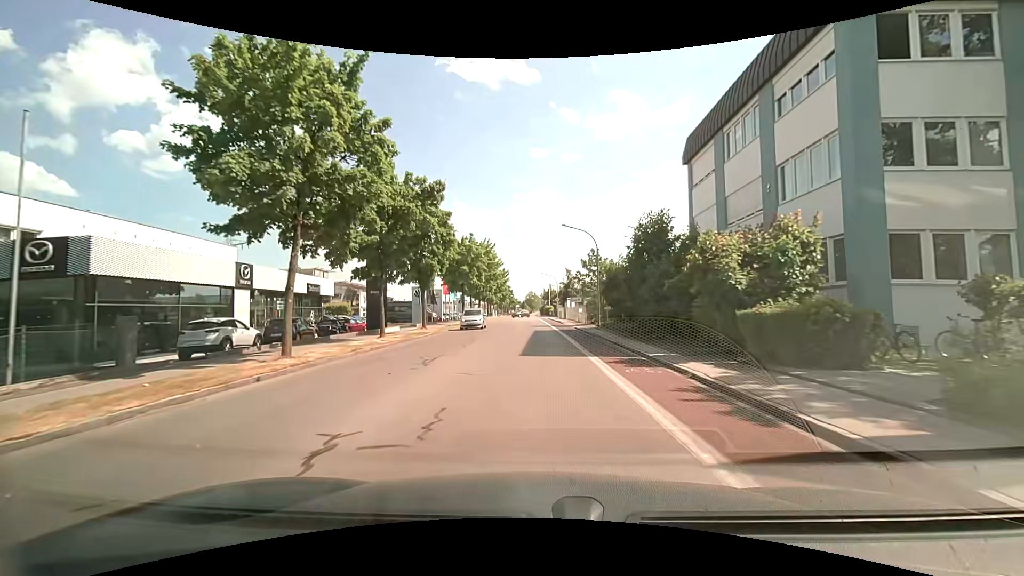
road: tertiary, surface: asphalt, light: Day
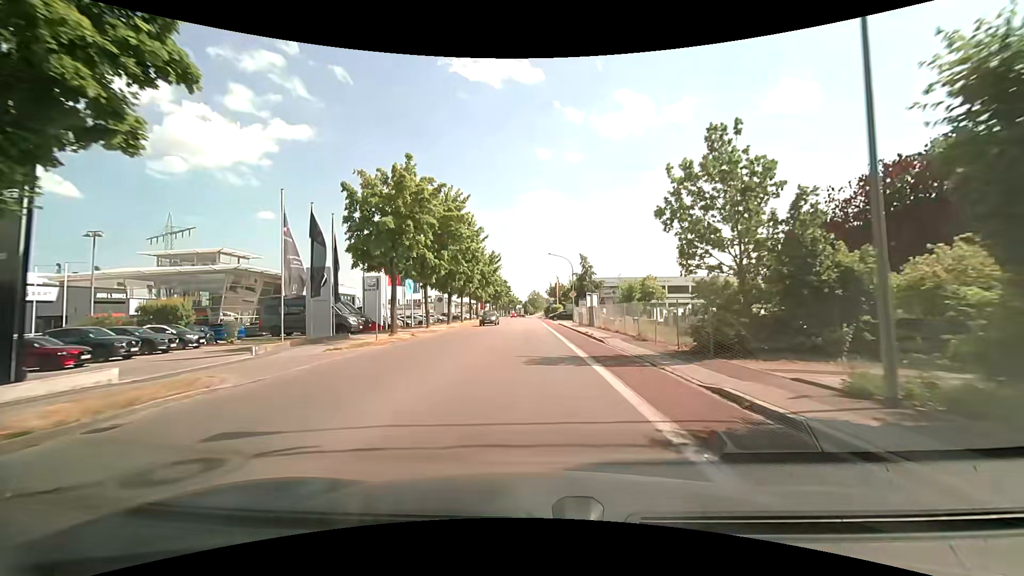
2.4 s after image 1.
(-0.1, +28.7) m; 0°
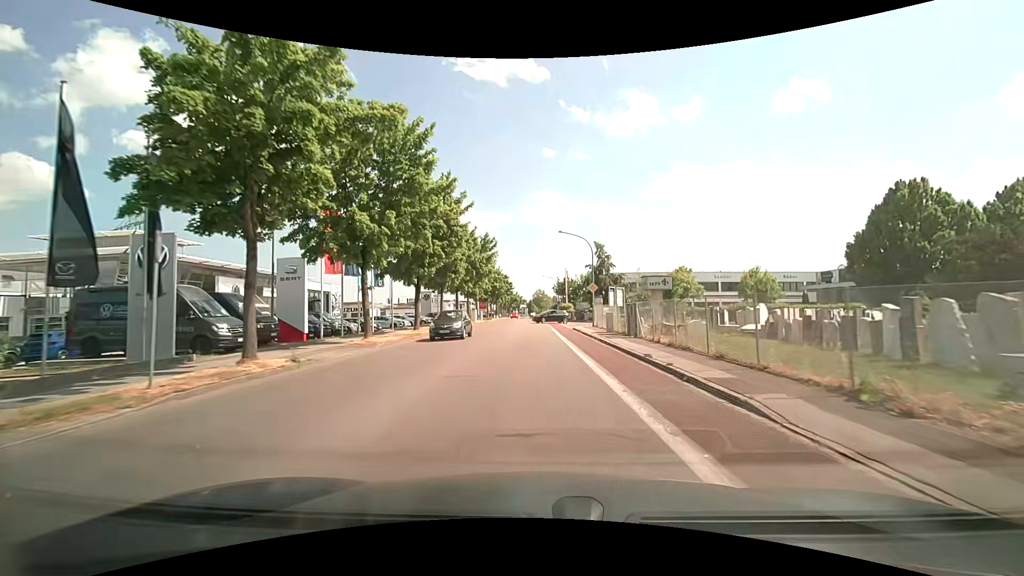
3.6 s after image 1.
(-0.1, +14.5) m; -1°
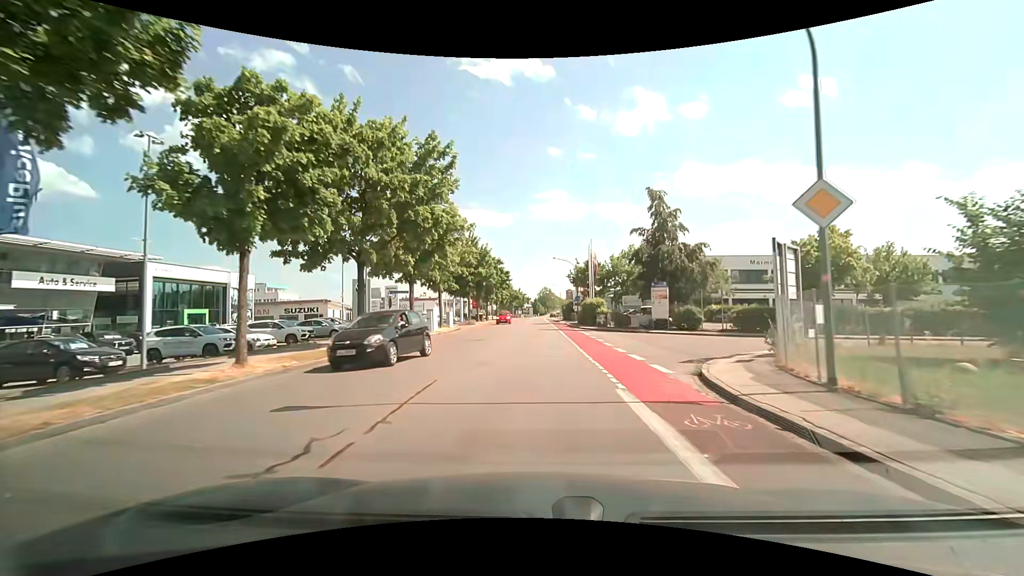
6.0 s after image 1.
(0.0, +29.3) m; 0°
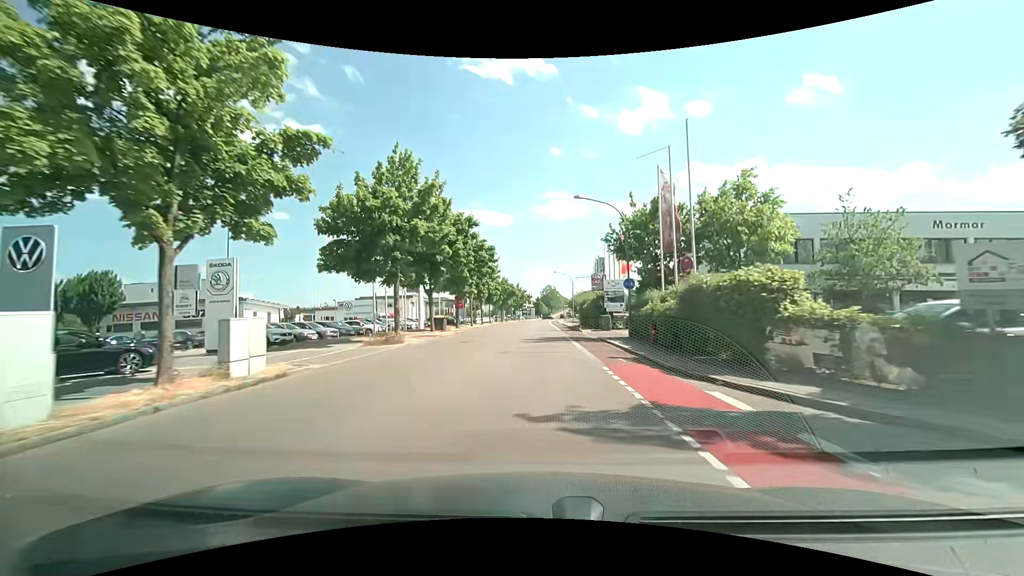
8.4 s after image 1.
(-0.1, +29.9) m; -1°
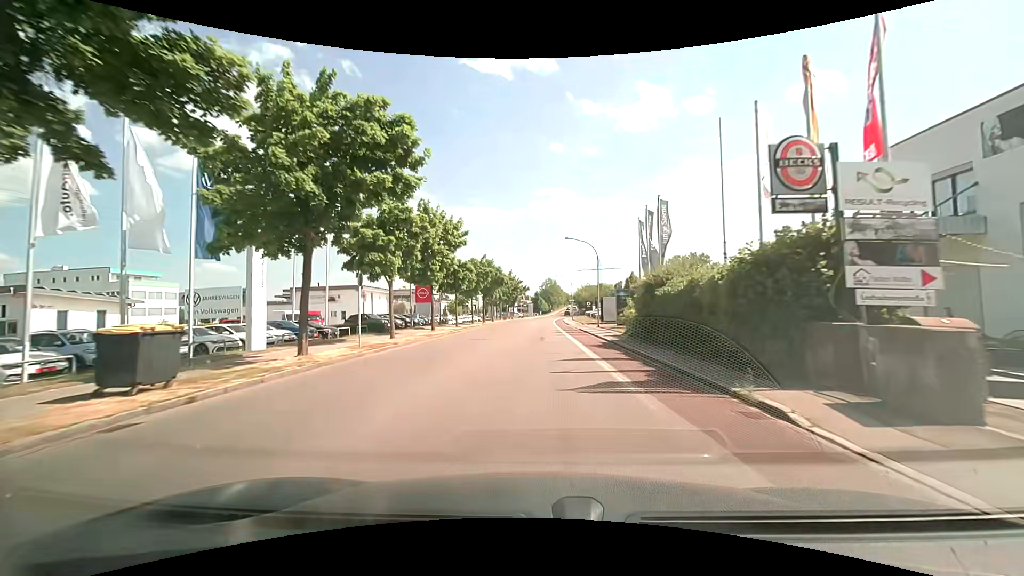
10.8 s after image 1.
(+0.1, +30.1) m; 0°
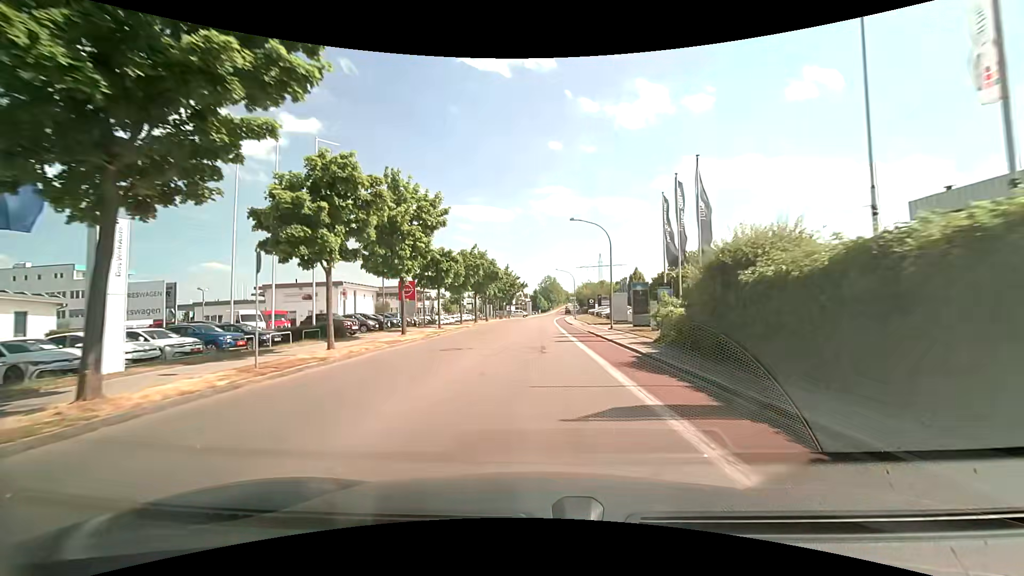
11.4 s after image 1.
(+0.1, +7.6) m; +1°
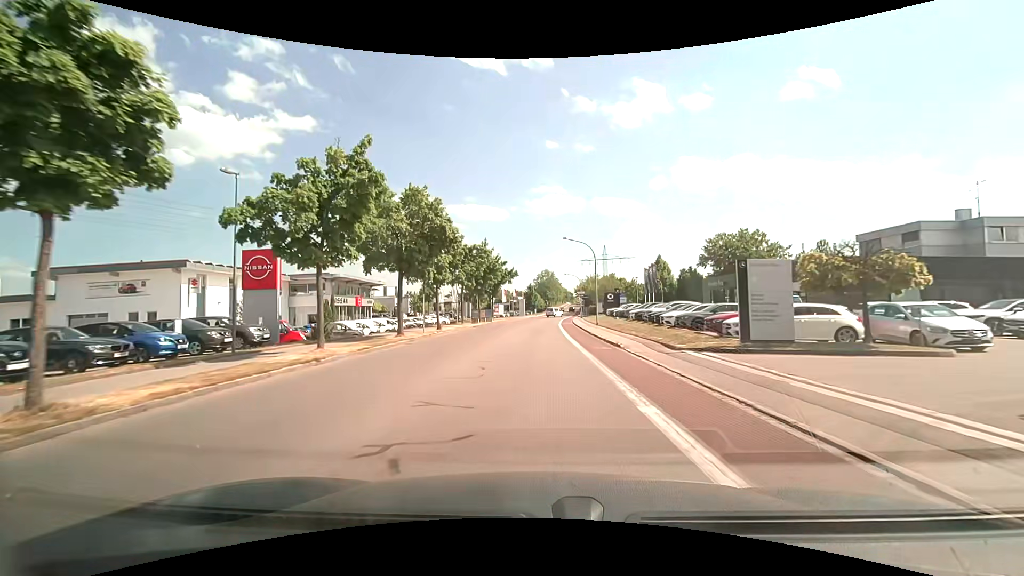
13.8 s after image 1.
(+0.1, +30.4) m; +1°
